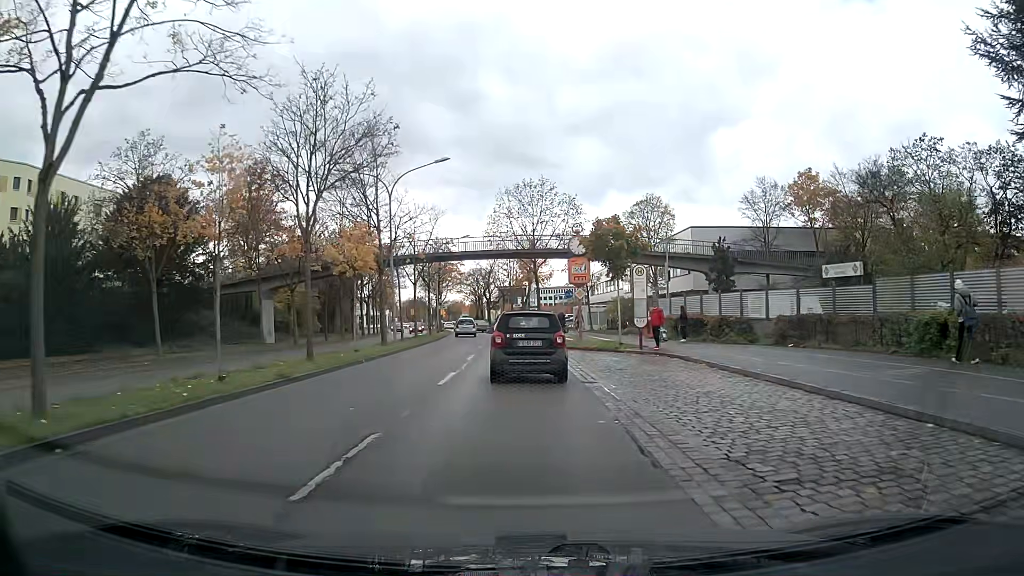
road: primary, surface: asphalt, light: Day
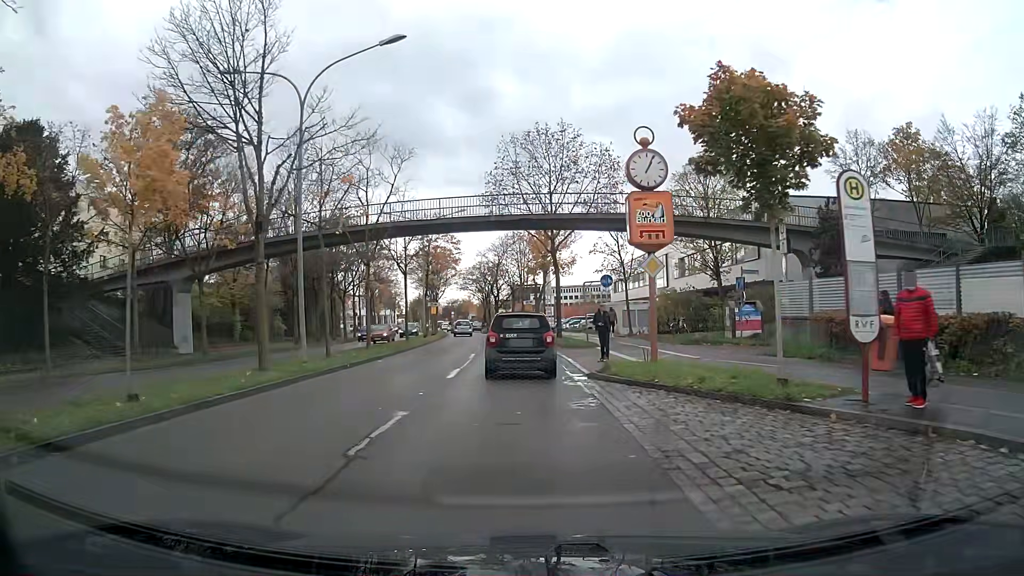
(-0.2, +16.0) m; -2°
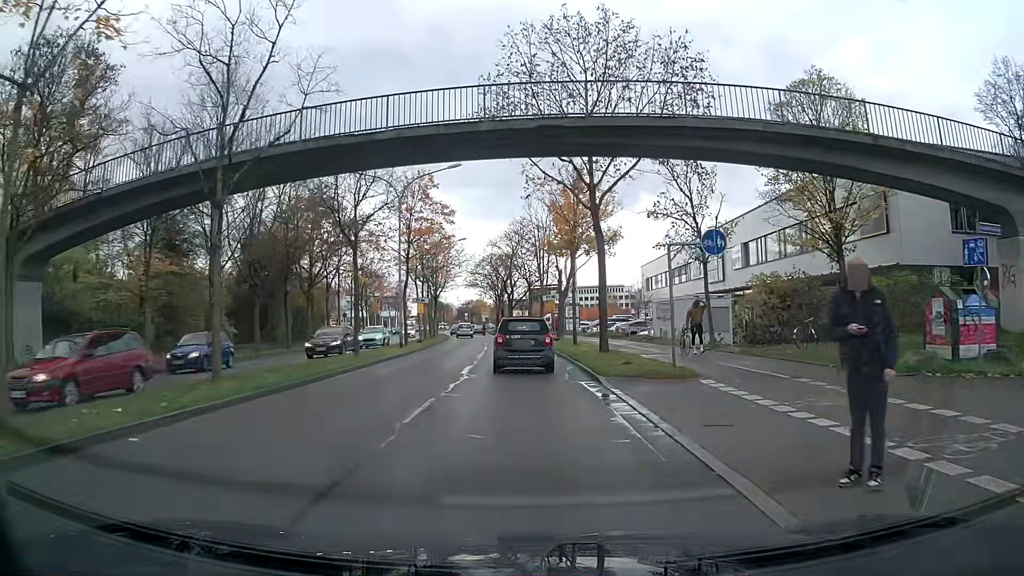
(-0.2, +15.6) m; -1°
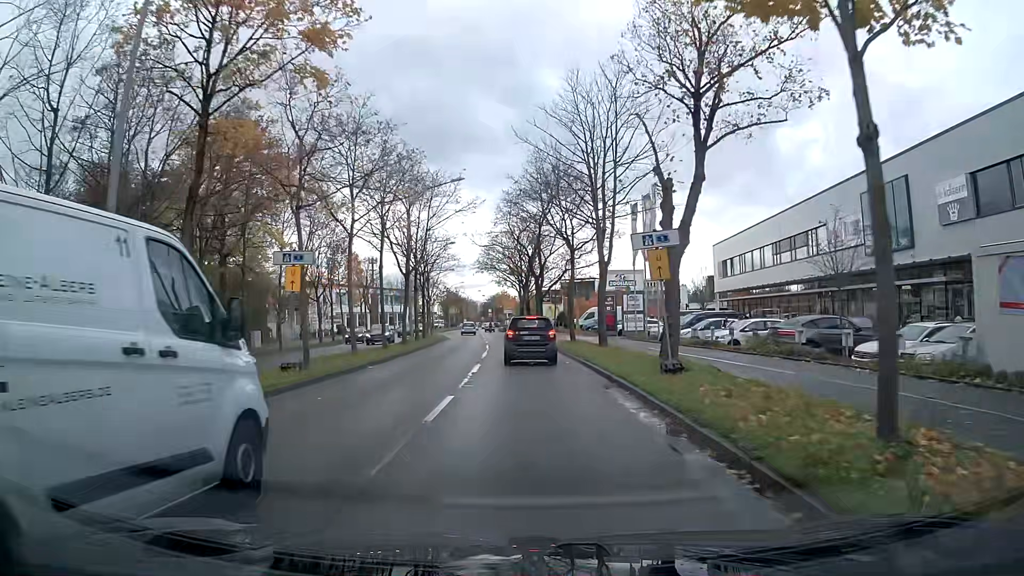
(-0.4, +27.6) m; -2°
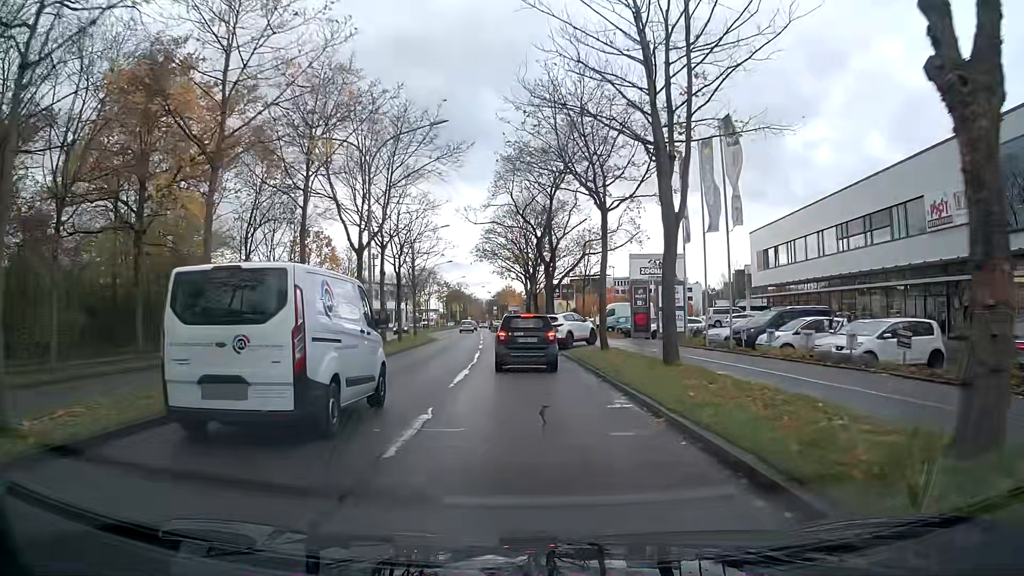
(0.0, +11.6) m; -1°
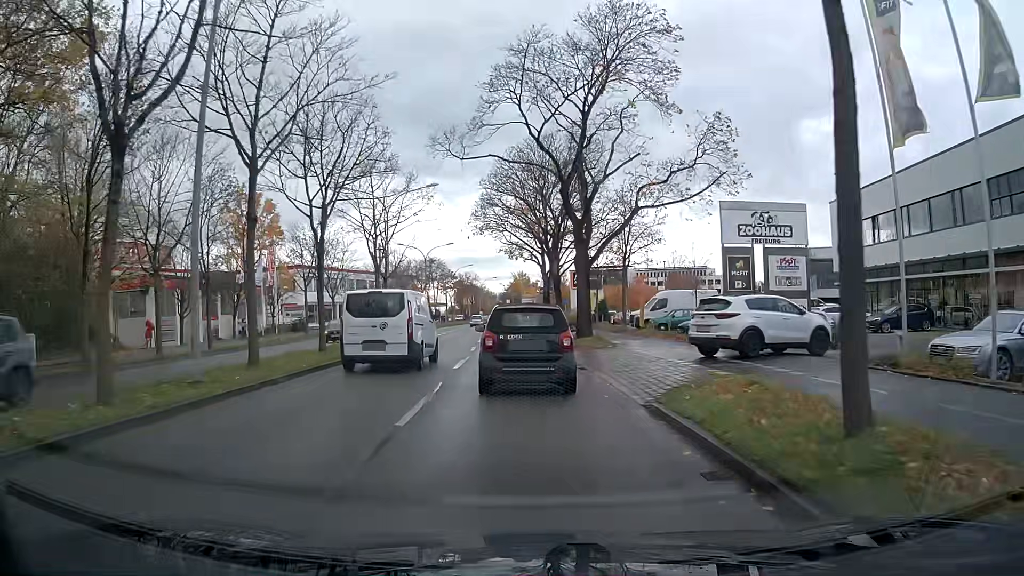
(-0.2, +16.3) m; -2°
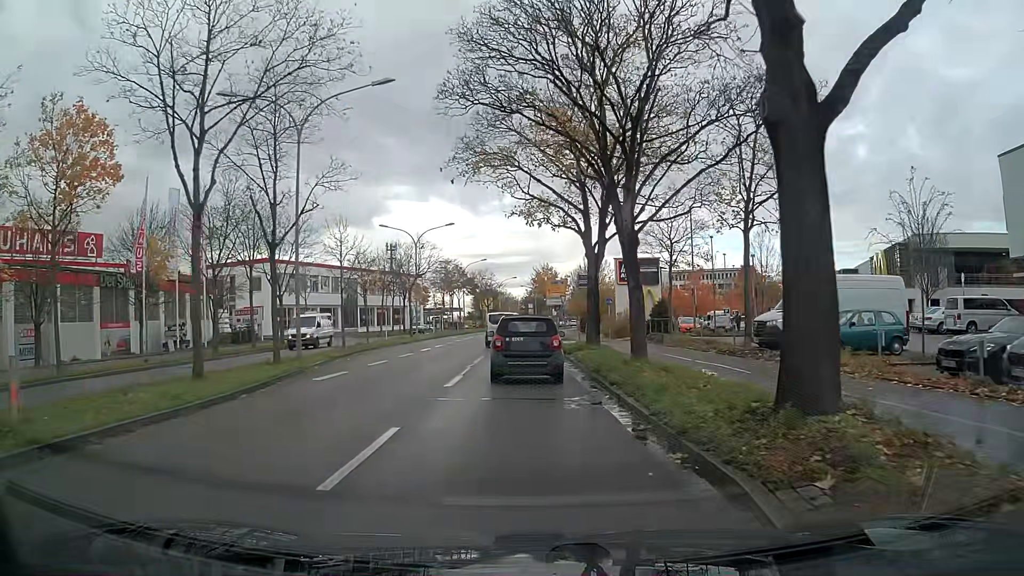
(-0.6, +20.7) m; -2°
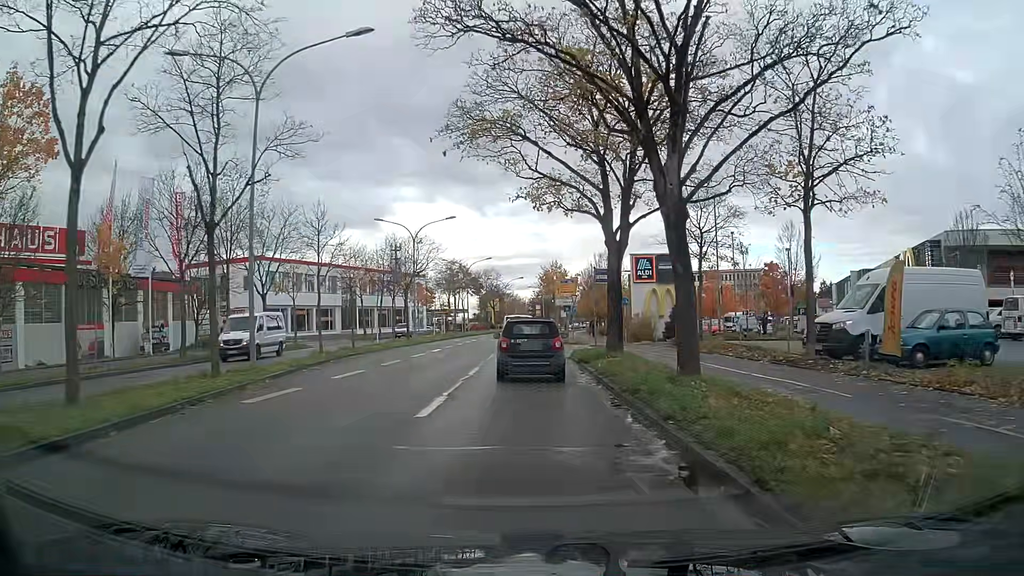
(0.0, +4.7) m; -1°
(0, +10) (0, +20) (0, +30) (0, +40) (0, +50) (0, +60) (+1, +70) (+1, +80) (+2, +90) (+3, +100) m
